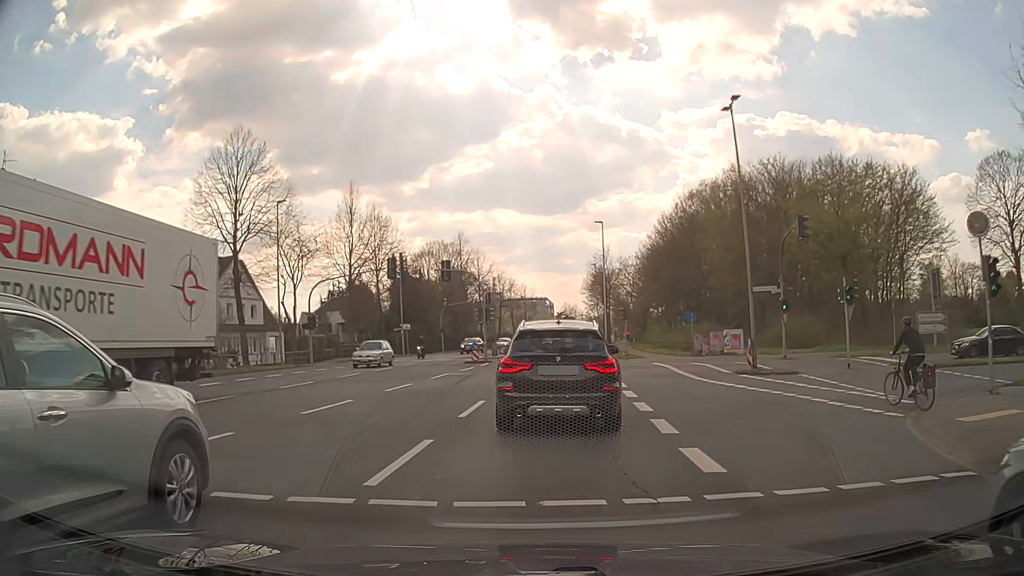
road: secondary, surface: asphalt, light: Day
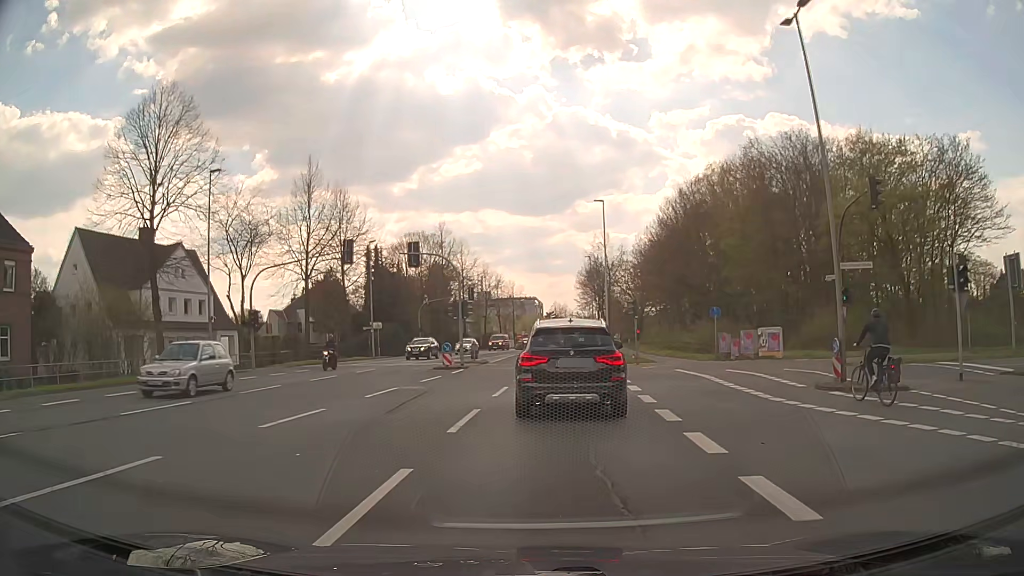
(+0.2, +8.5) m; +2°
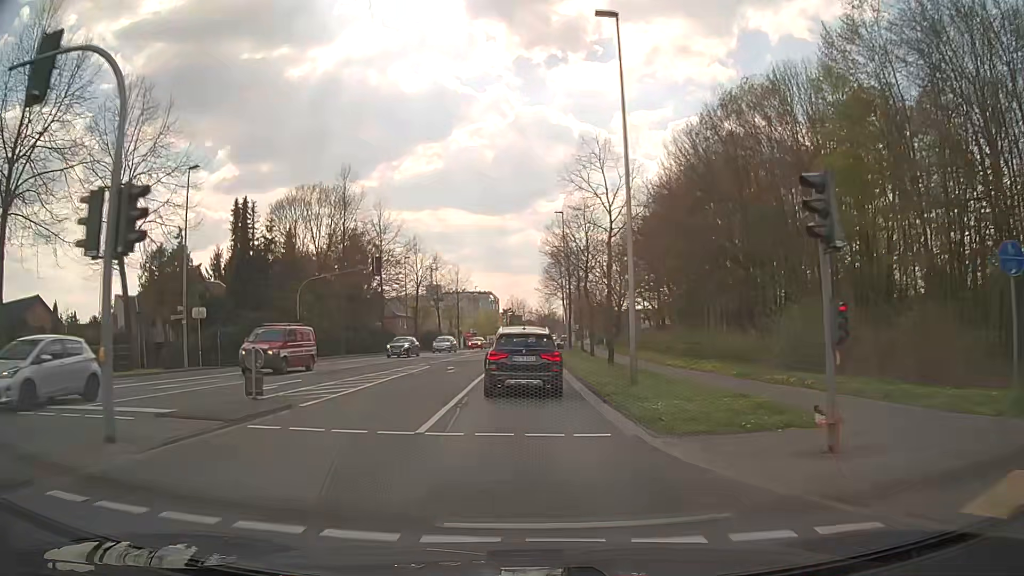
(+1.4, +27.4) m; +4°
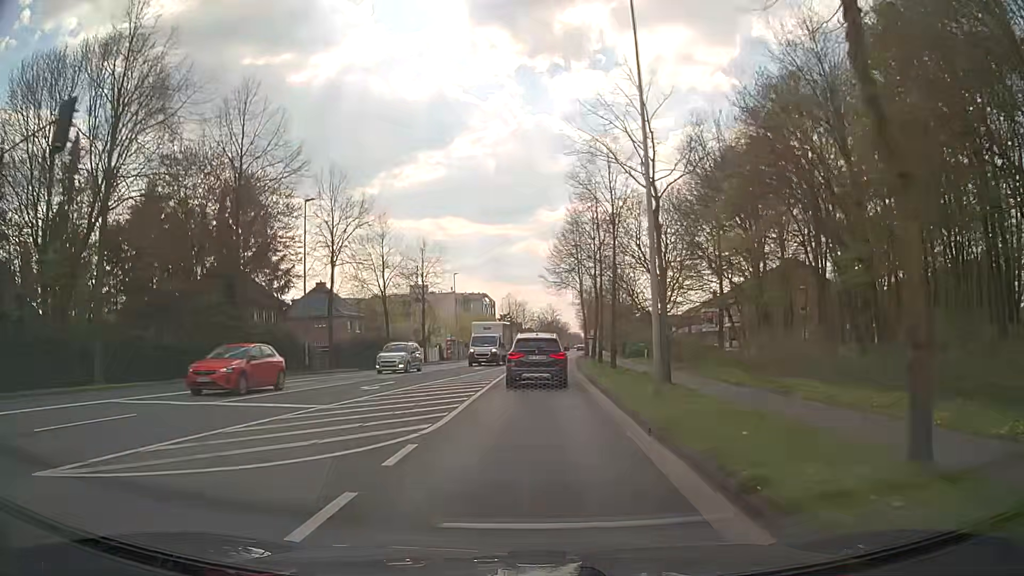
(-0.1, +34.2) m; 0°
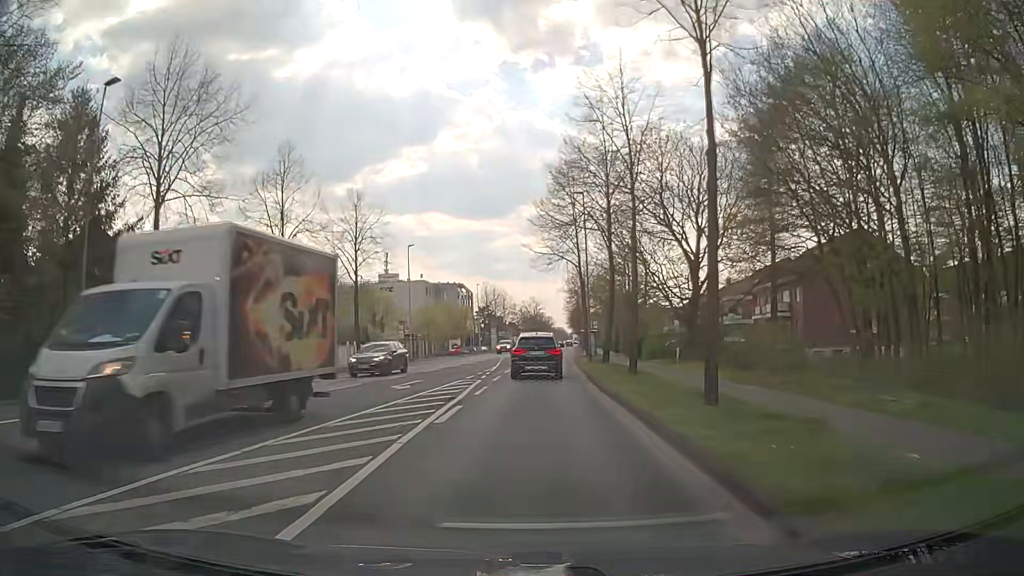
(+0.3, +20.5) m; +1°
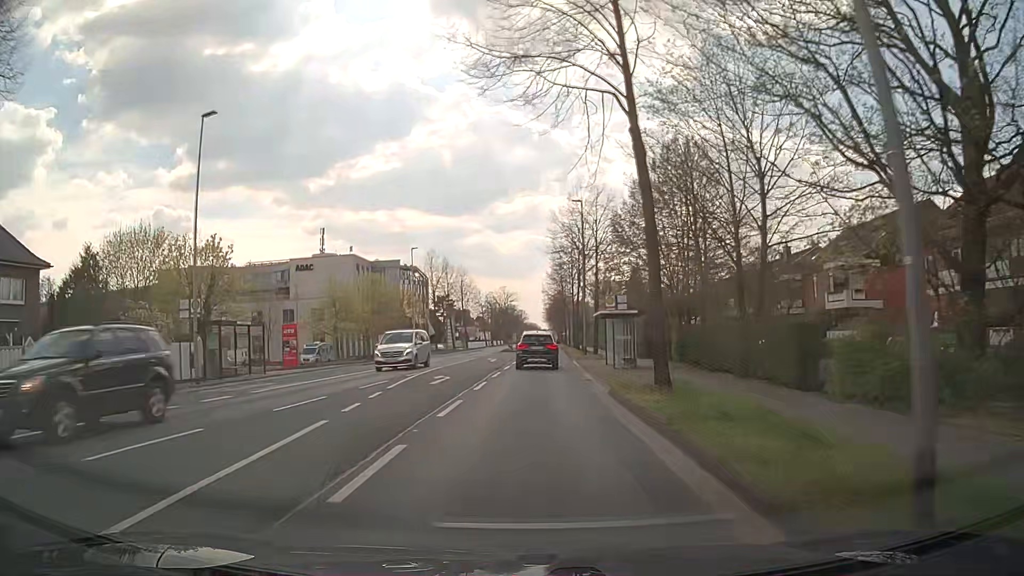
(+0.8, +36.7) m; +2°
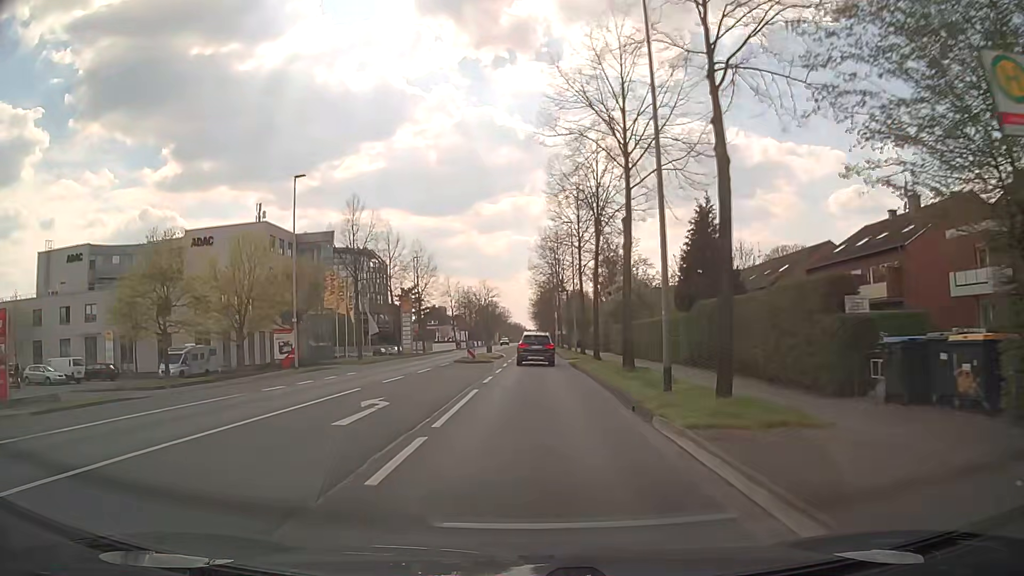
(+0.5, +30.2) m; +2°
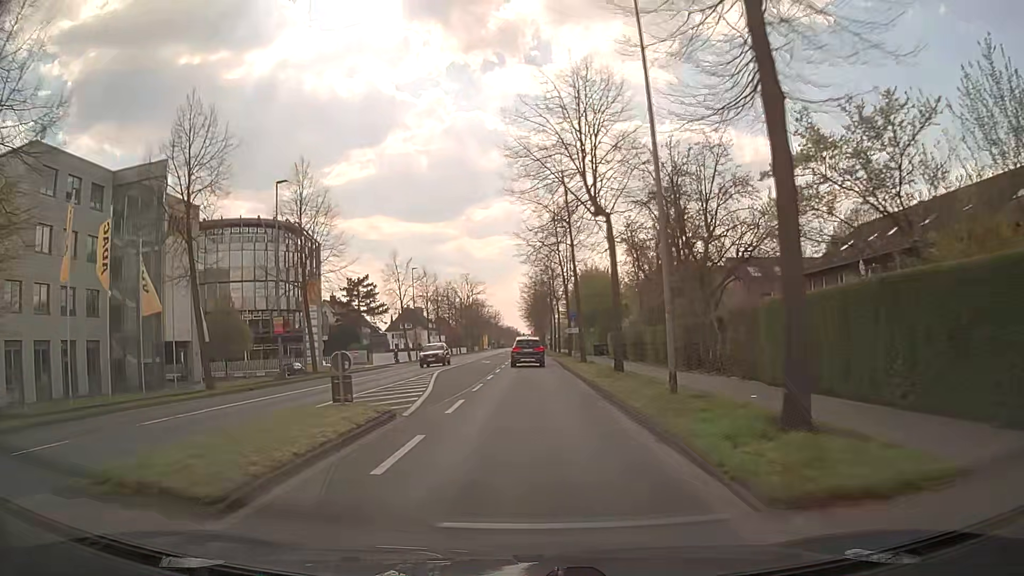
(+0.2, +38.1) m; 0°
(0, +10) (0, +20) (0, +30) (0, +40) (0, +50) (0, +60) (0, +70) (0, +80) (0, +90) (0, +100) m
